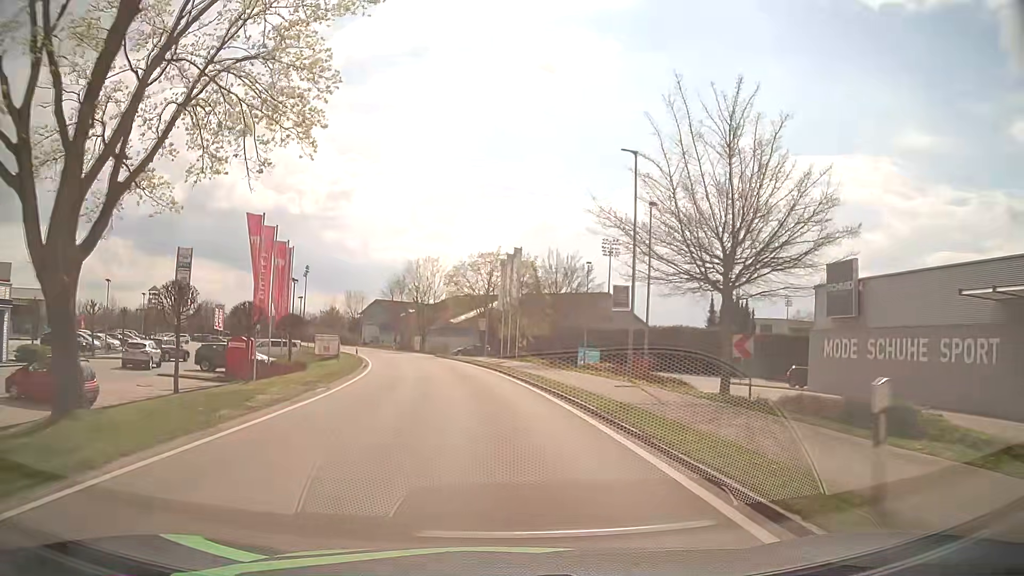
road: tertiary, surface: asphalt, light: Day
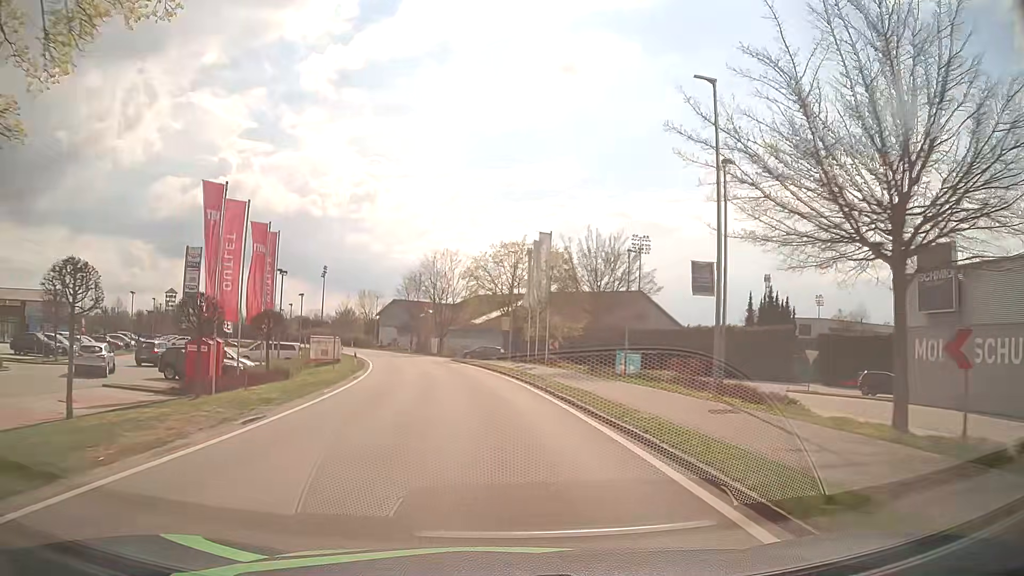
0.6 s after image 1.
(-0.1, +7.4) m; -2°
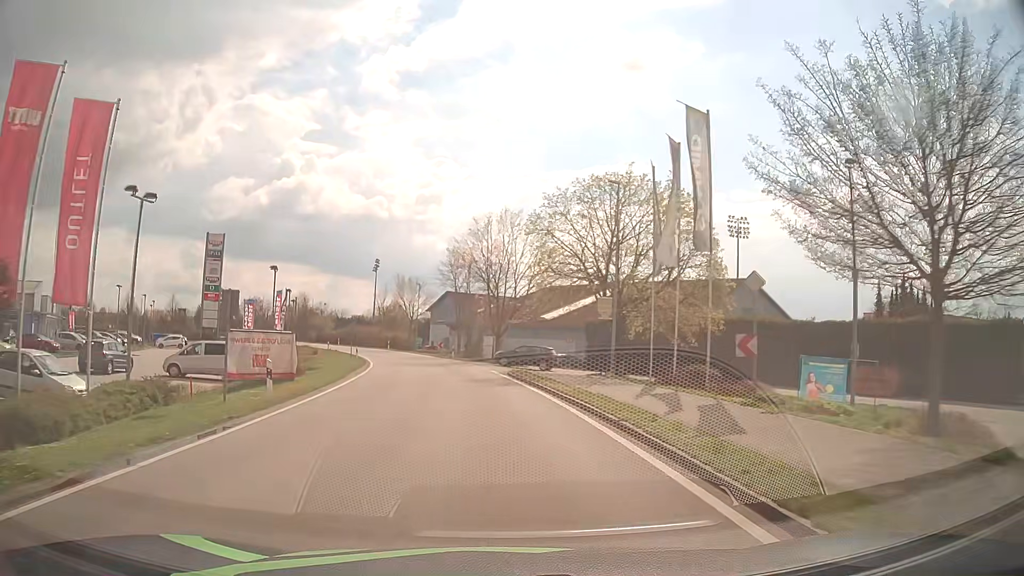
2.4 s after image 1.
(-1.2, +22.0) m; -6°
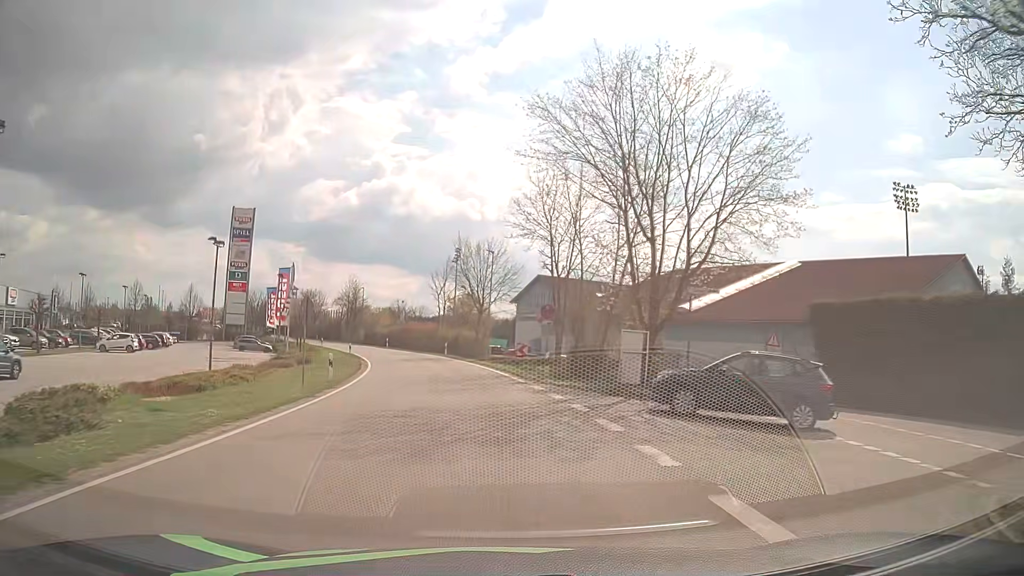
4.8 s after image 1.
(-2.0, +28.9) m; -8°
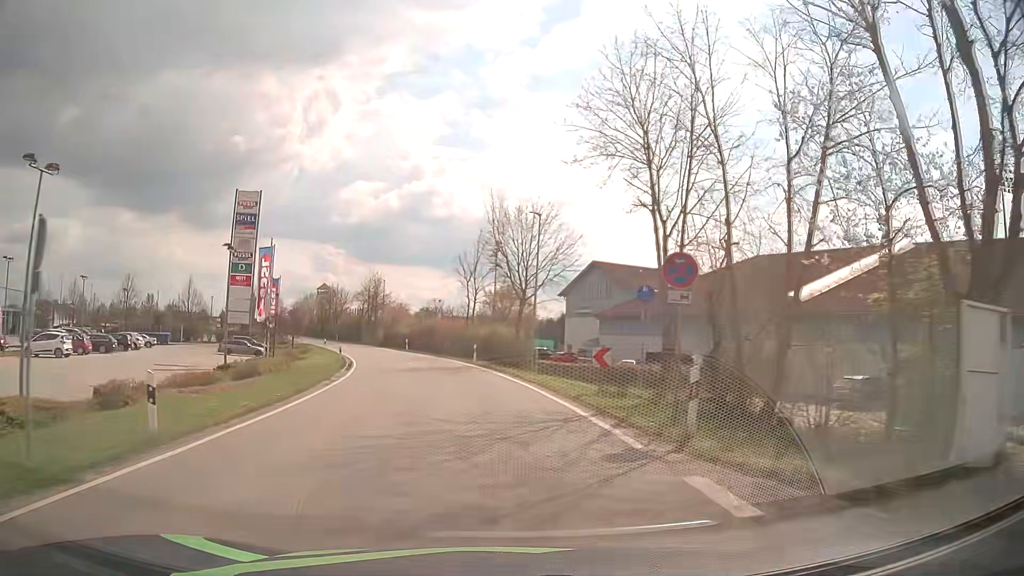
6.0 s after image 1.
(-0.4, +14.5) m; -3°
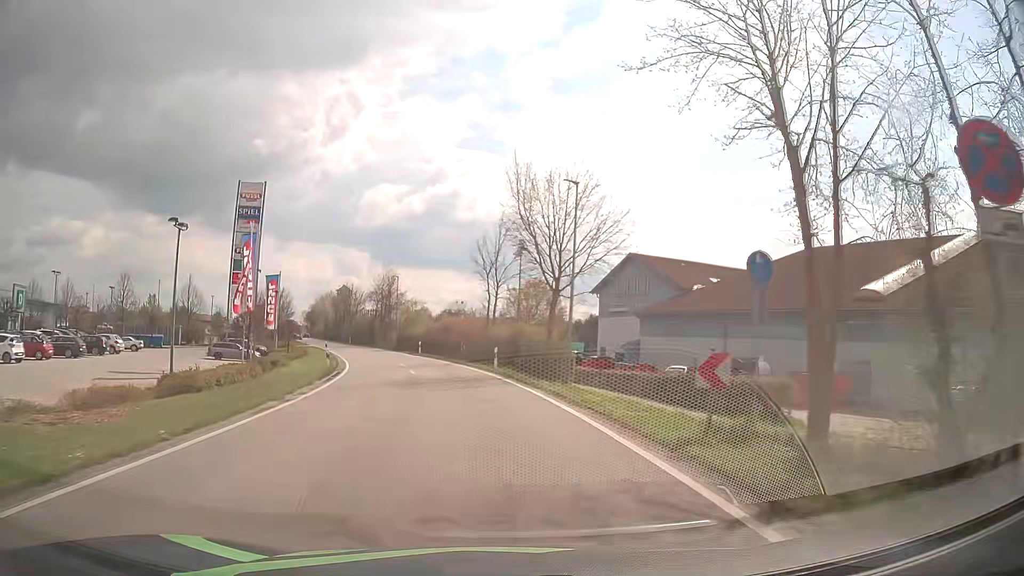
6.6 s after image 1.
(-0.1, +7.3) m; -2°
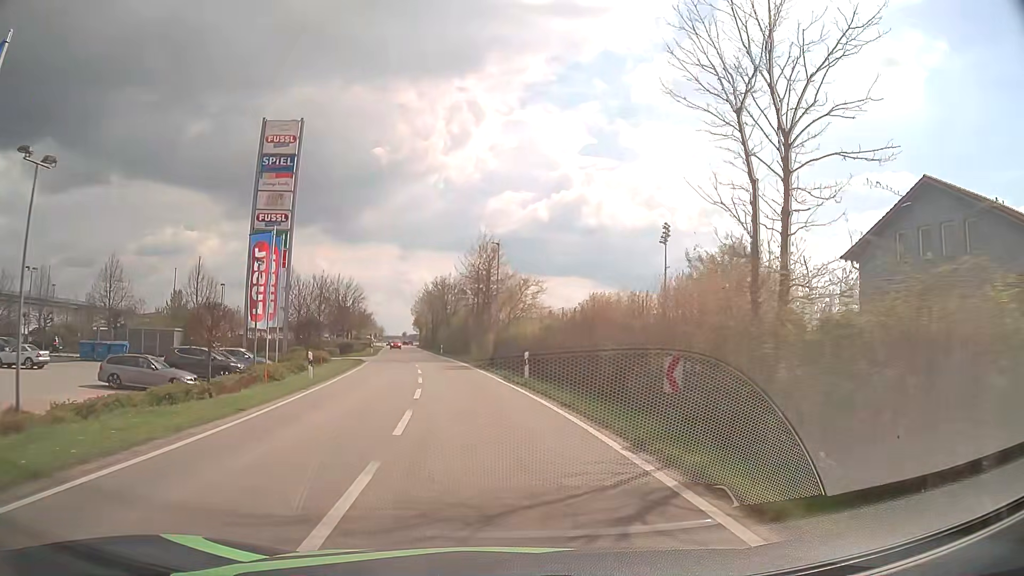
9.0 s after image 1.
(-2.8, +29.6) m; -11°
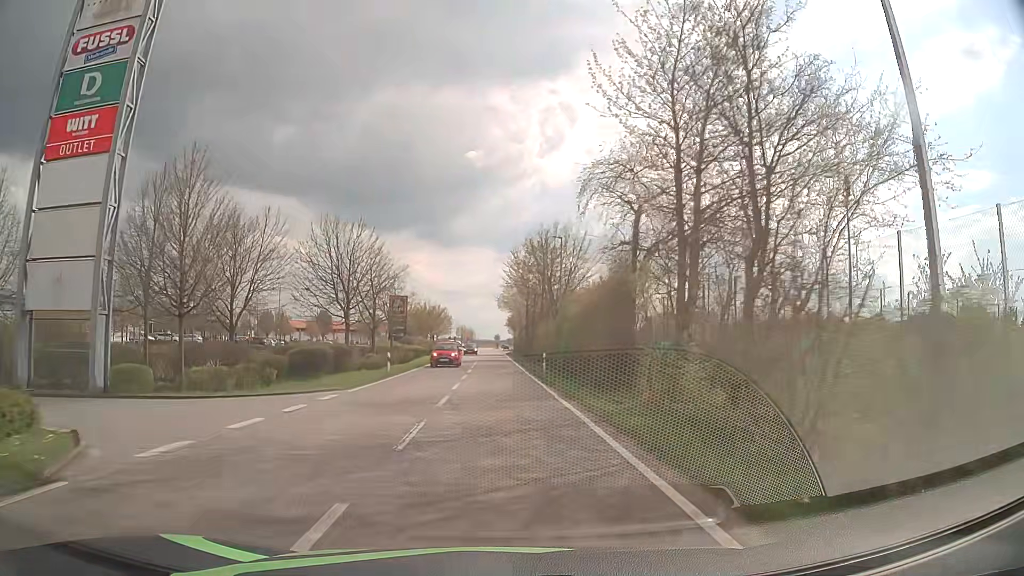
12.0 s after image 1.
(-3.5, +38.8) m; -8°
(0, +10) (0, +20) (0, +30) (-1, +40) (-1, +50) (-1, +60) (-1, +70) (-1, +80) (-1, +90) (-1, +100) m
